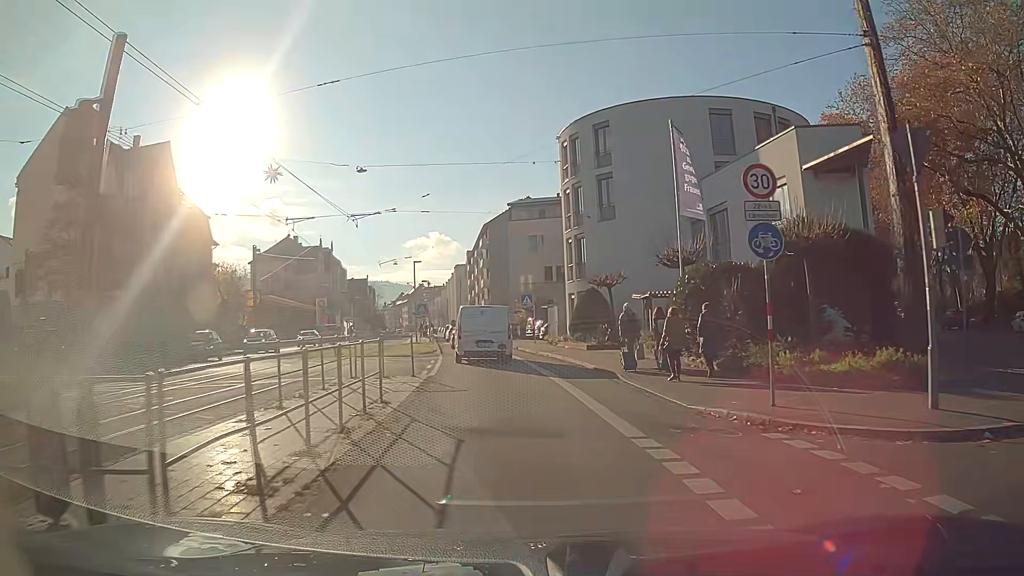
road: primary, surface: asphalt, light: Day
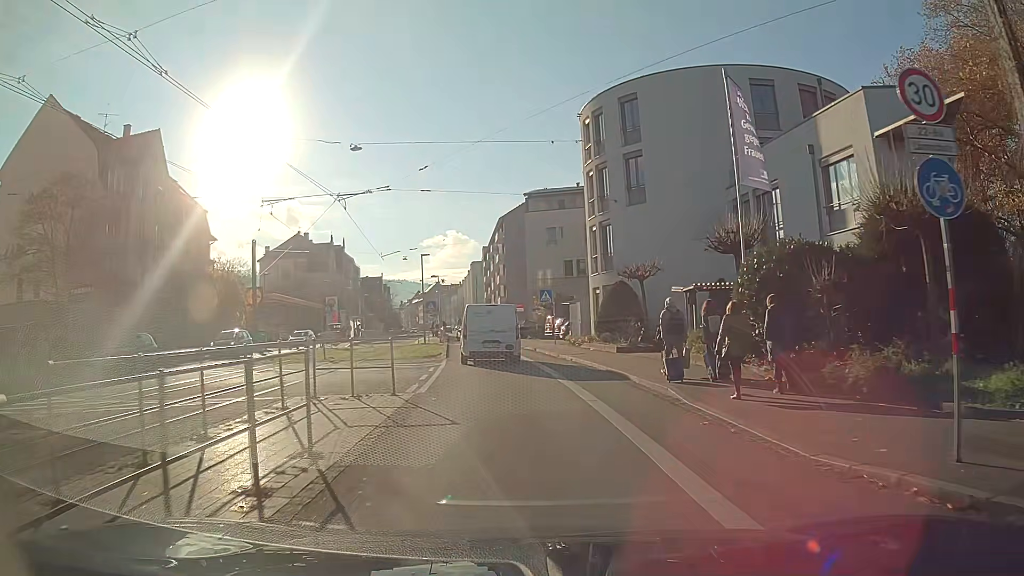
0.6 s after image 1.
(-0.1, +4.5) m; -1°
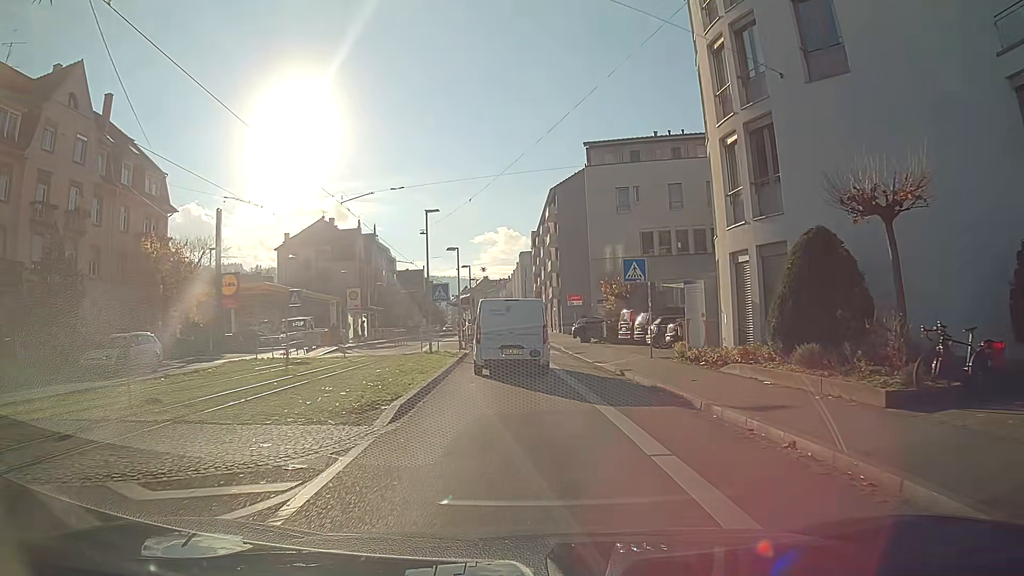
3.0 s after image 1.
(-0.7, +17.7) m; -4°
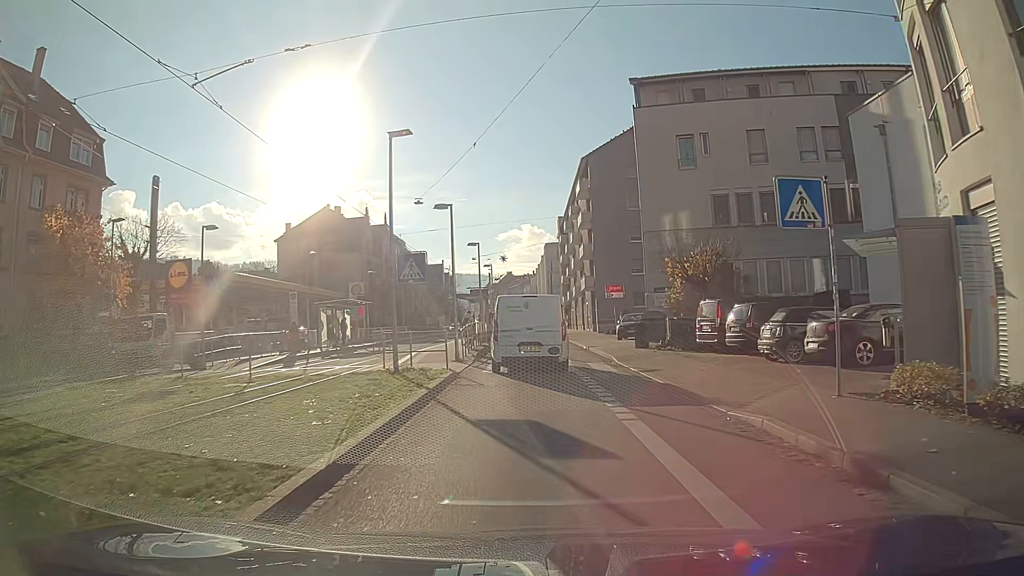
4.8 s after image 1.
(-0.2, +12.2) m; -2°
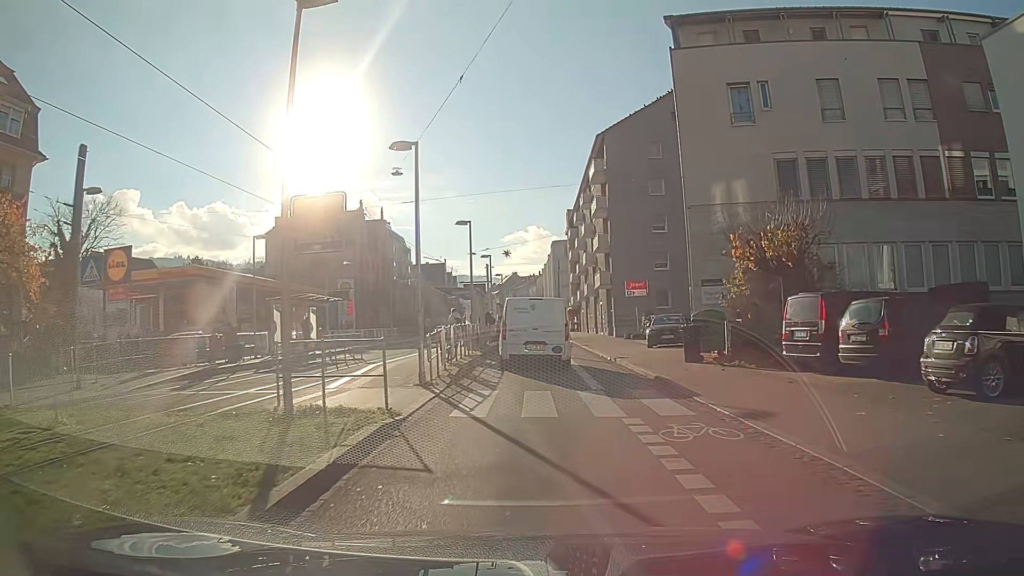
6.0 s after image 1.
(-0.1, +8.1) m; -1°
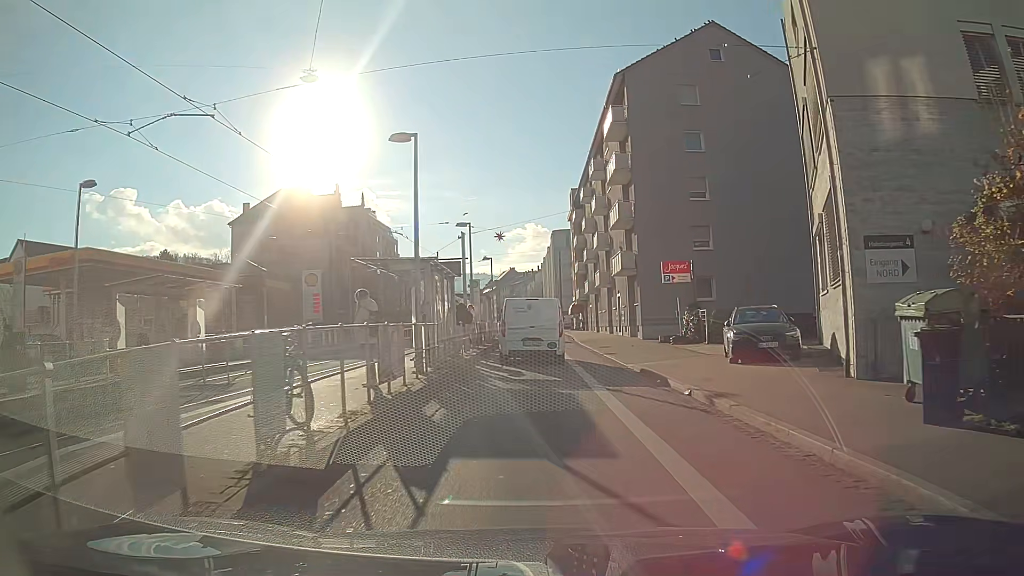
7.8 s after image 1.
(+0.1, +12.7) m; +1°
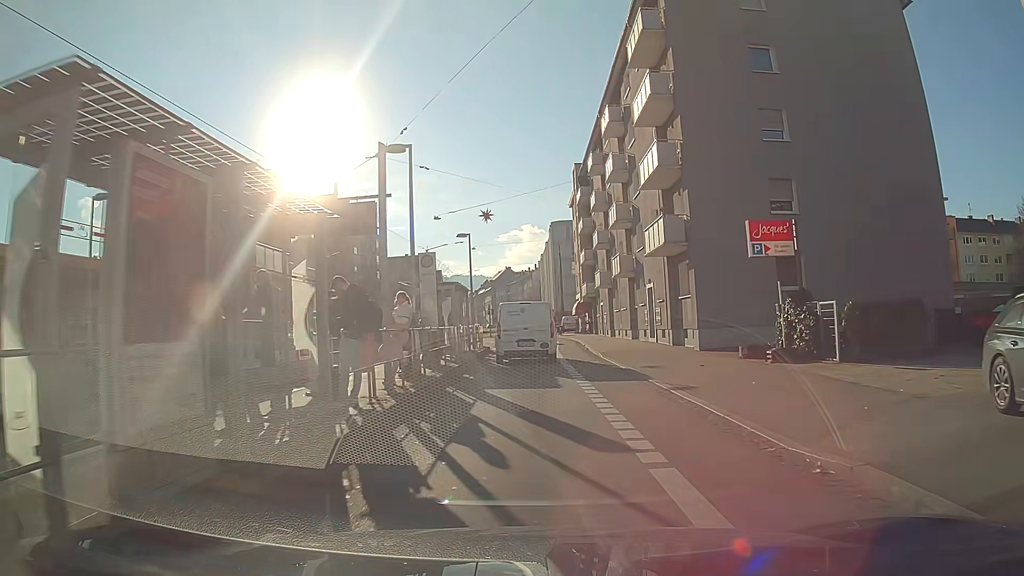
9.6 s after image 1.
(0.0, +13.2) m; 0°
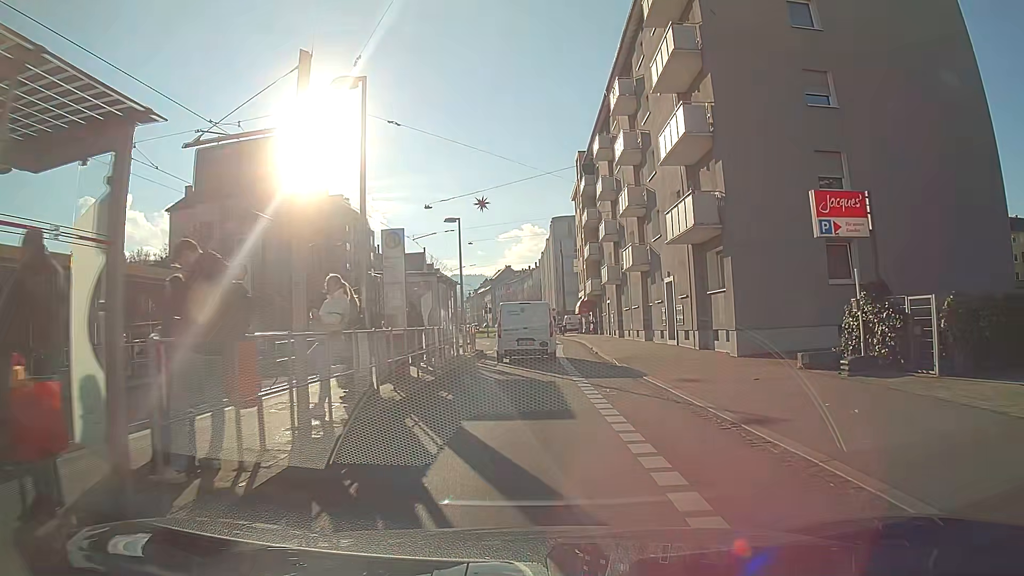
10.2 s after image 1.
(0.0, +4.5) m; 0°
(0, +10) (0, +20) (0, +30) (0, +40) (0, +50) (-1, +60) (-1, +70) (-2, +80) (-2, +90) (-2, +100) m
